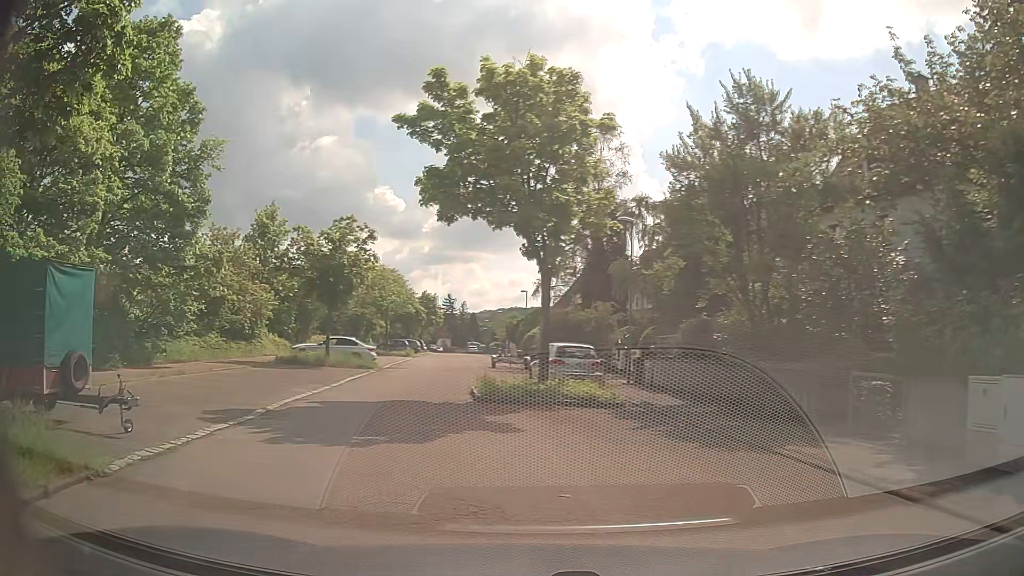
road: residential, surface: asphalt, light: Day
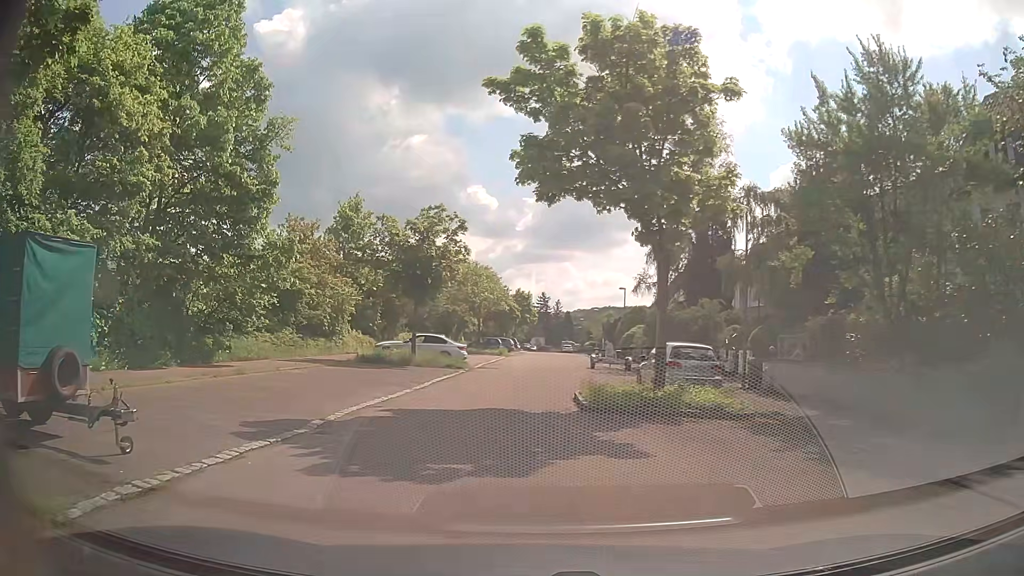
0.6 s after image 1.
(-0.2, +2.5) m; -10°
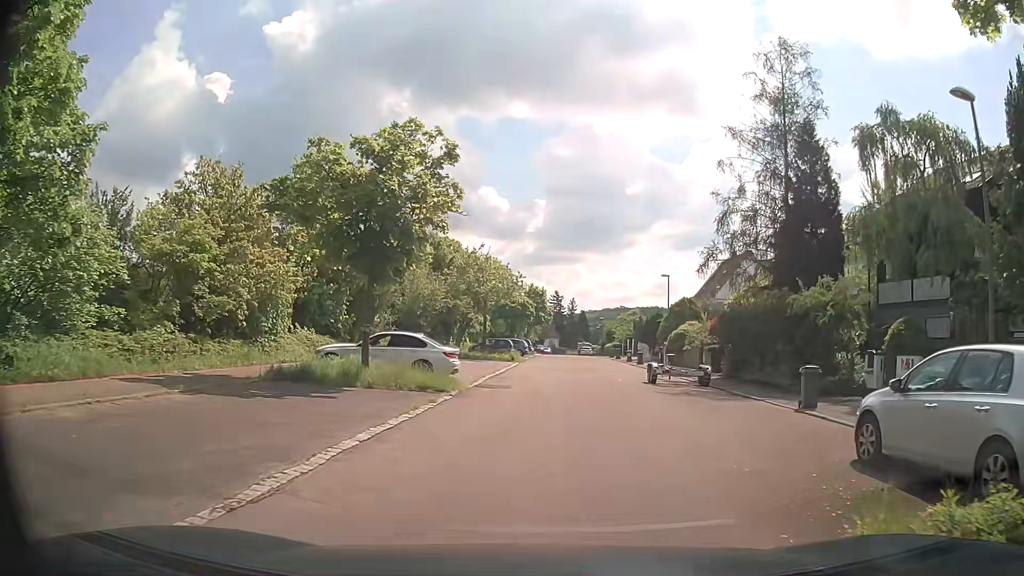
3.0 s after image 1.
(-0.5, +13.0) m; -1°
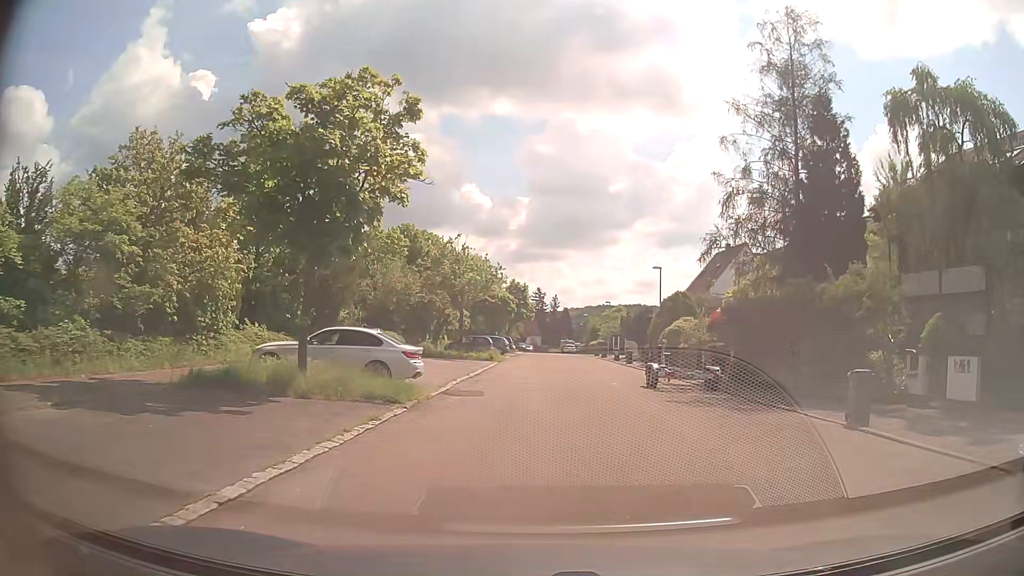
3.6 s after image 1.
(+0.1, +3.7) m; +1°
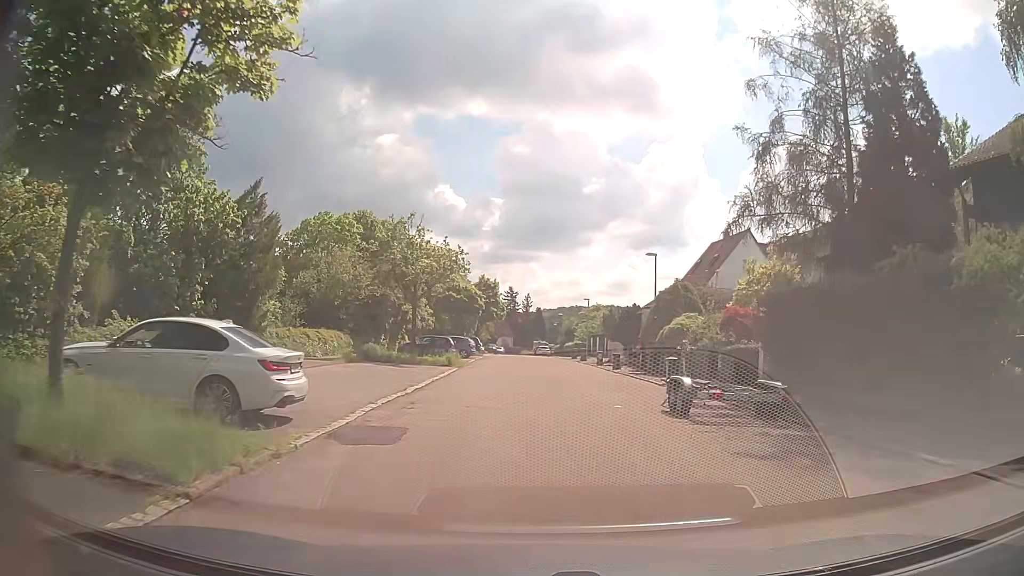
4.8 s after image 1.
(+0.2, +7.6) m; +3°
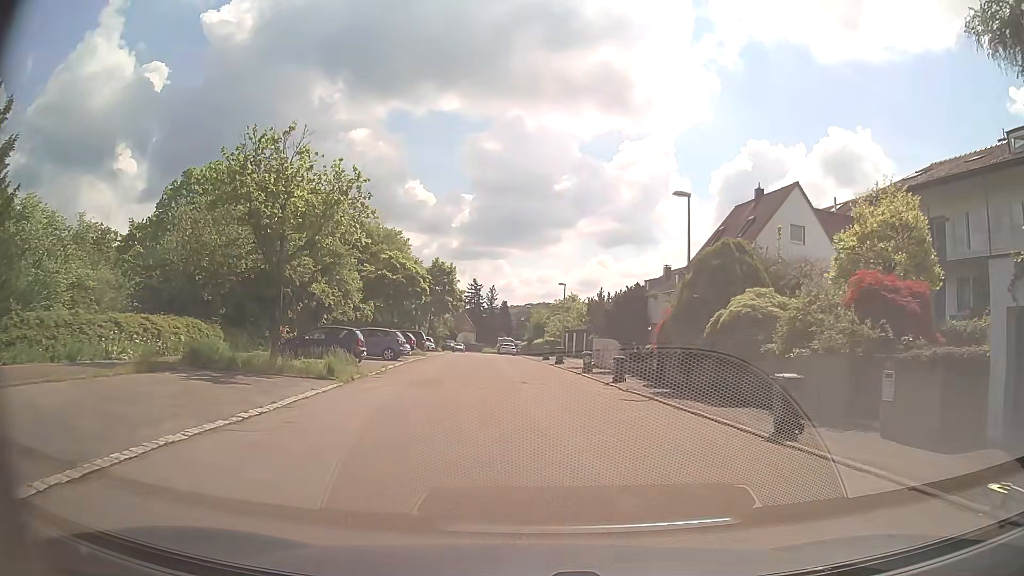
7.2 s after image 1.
(+0.5, +14.9) m; +3°
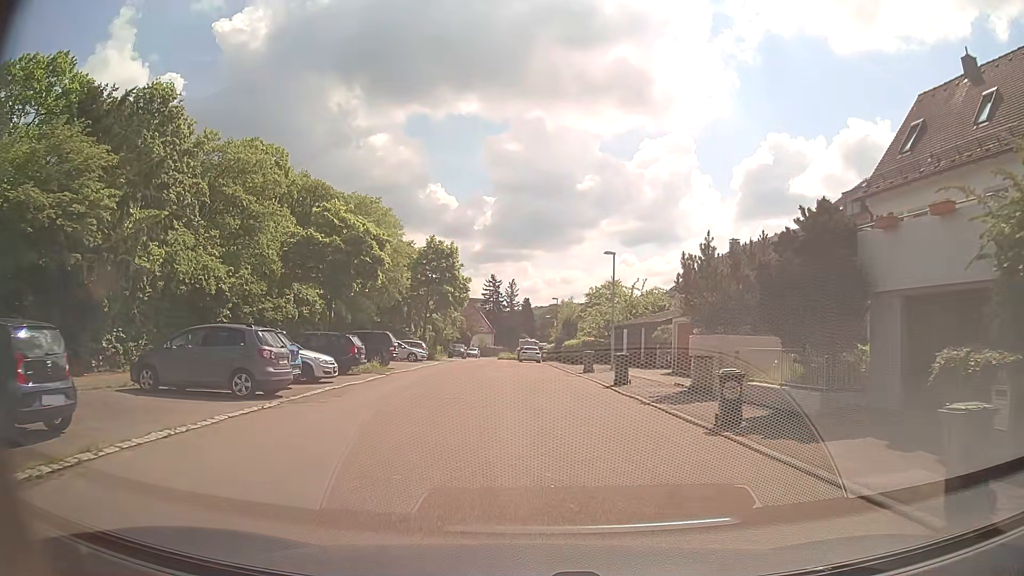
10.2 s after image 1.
(-0.4, +19.6) m; -3°
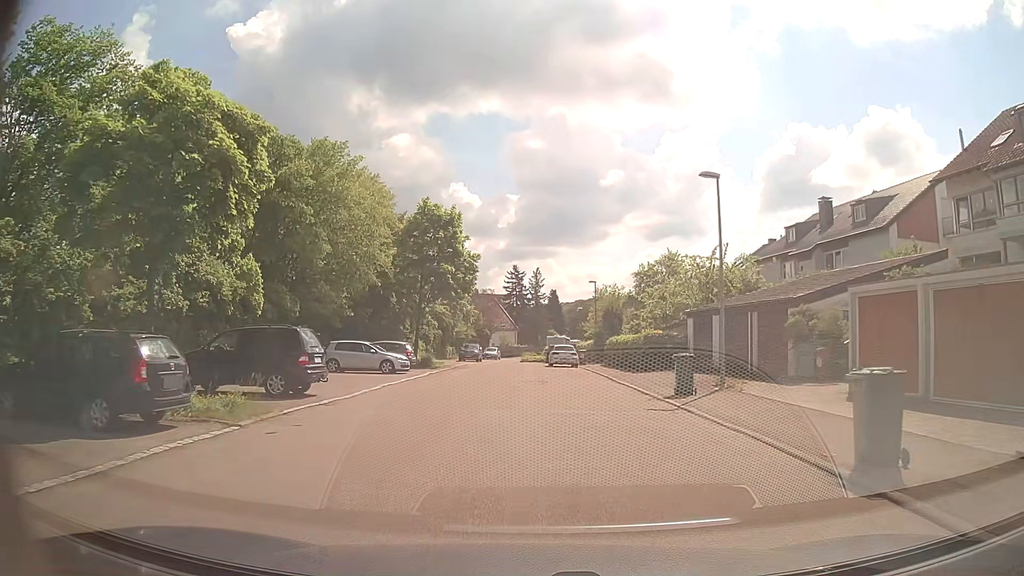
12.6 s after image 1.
(-0.3, +16.0) m; -2°
(0, +10) (0, +20) (-1, +30) (-2, +40) (-3, +50) (-3, +60) (-3, +70) (-2, +80) (0, +90) (+2, +100) m
